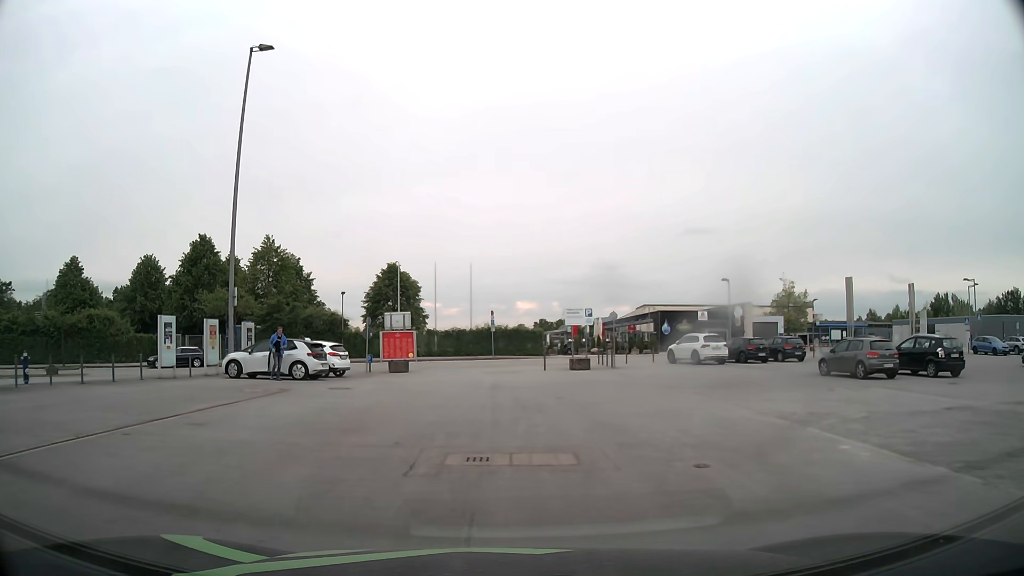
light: Day
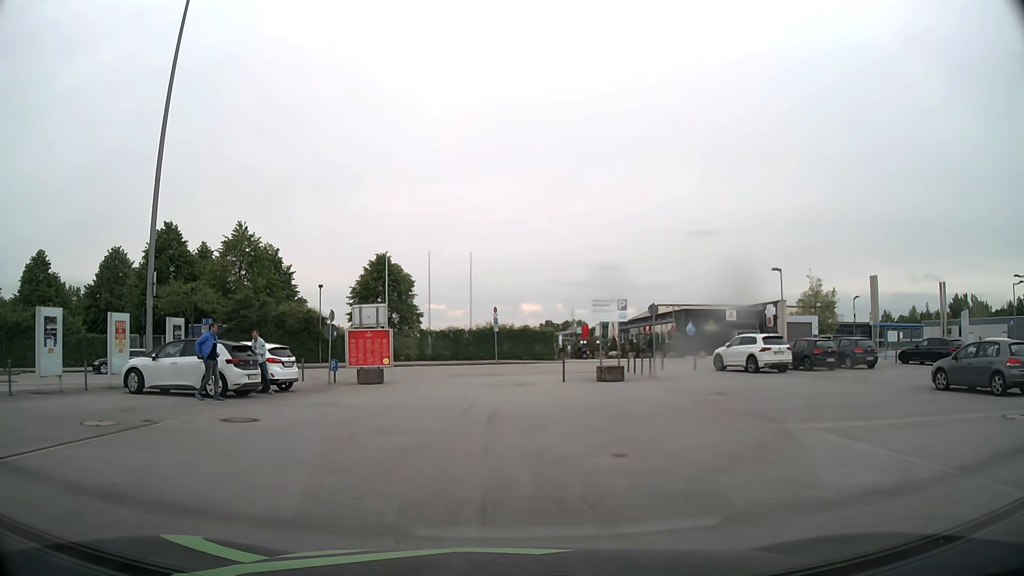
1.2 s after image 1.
(0.0, +8.0) m; -1°
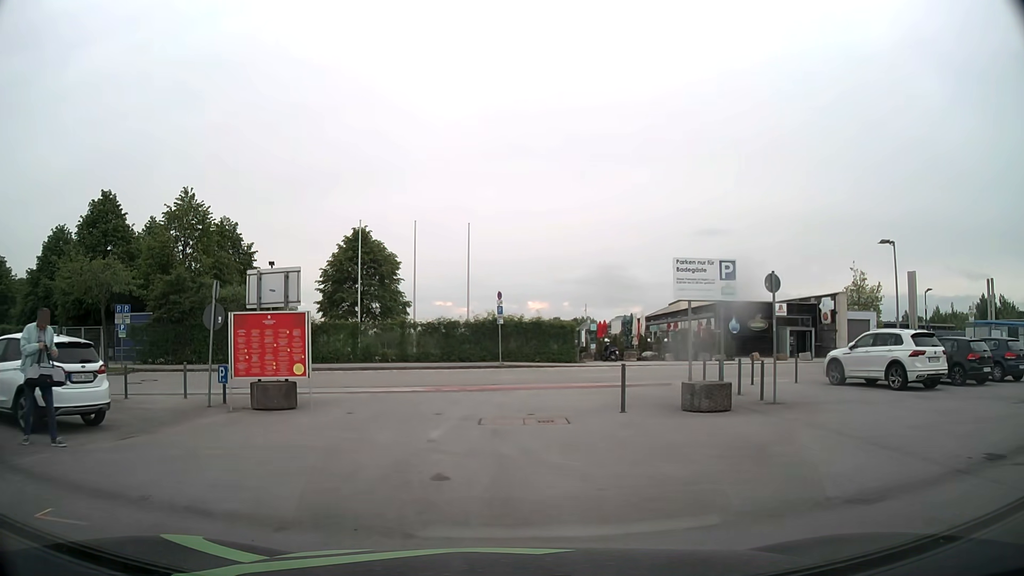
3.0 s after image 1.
(0.0, +11.0) m; -1°
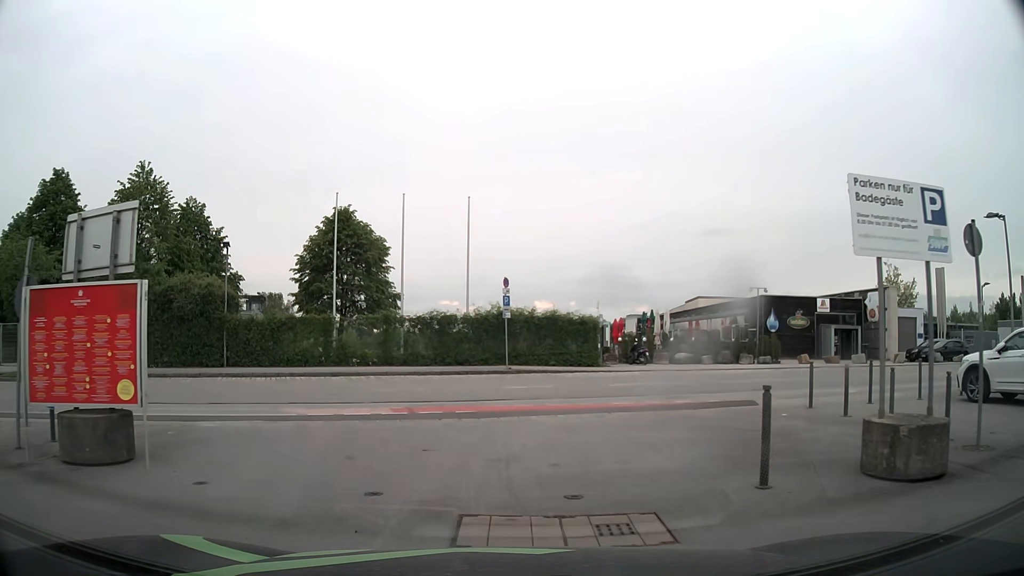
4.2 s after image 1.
(0.0, +6.8) m; 0°
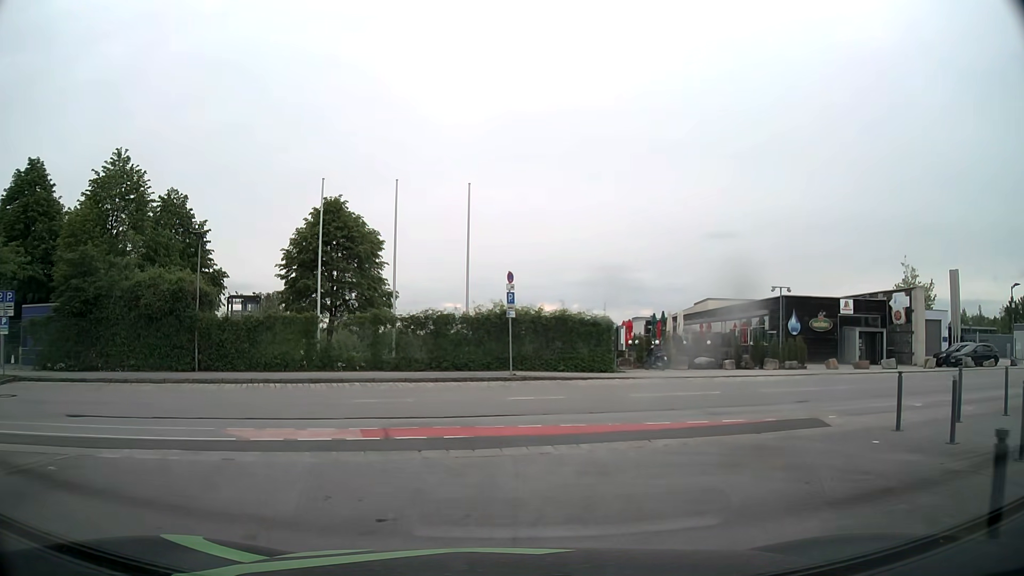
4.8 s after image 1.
(0.0, +3.2) m; 0°
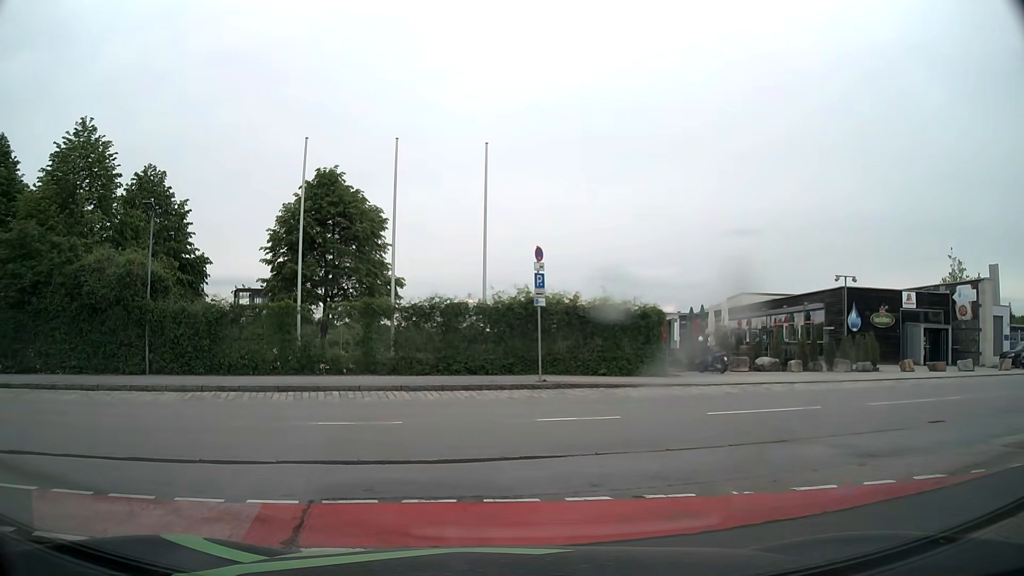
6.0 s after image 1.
(-0.1, +5.4) m; -1°
